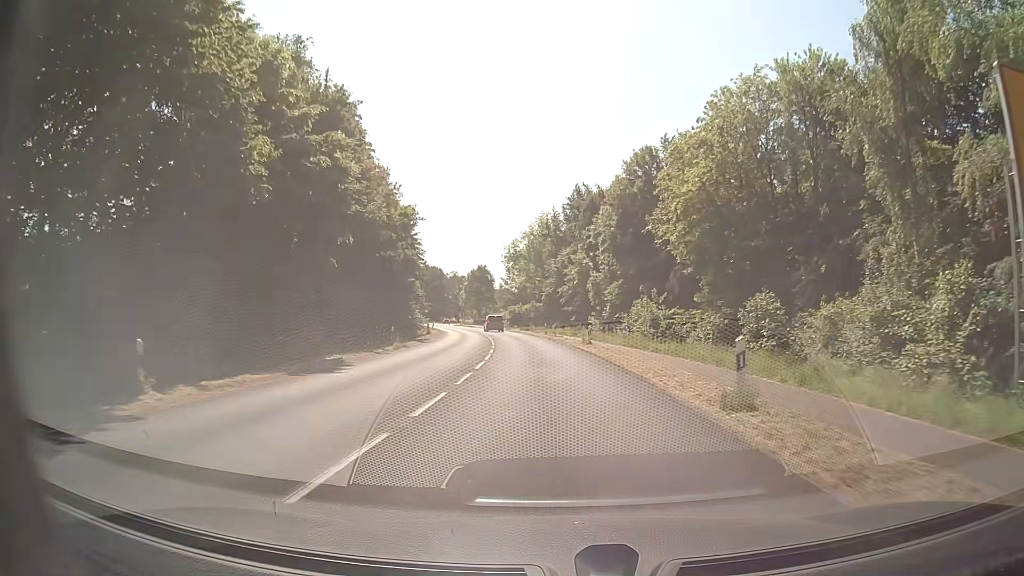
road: secondary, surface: asphalt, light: Day
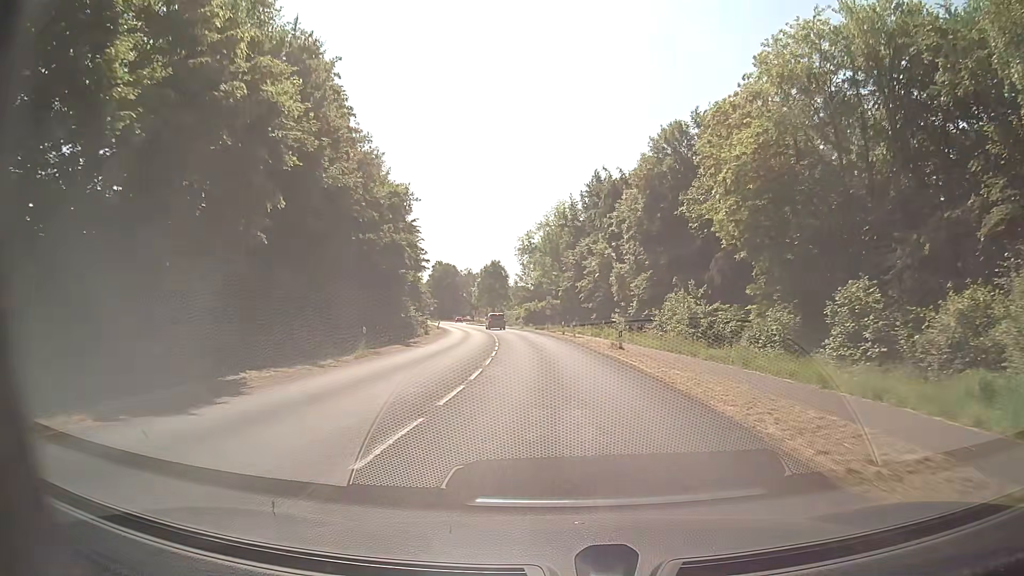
(-0.1, +7.9) m; -1°
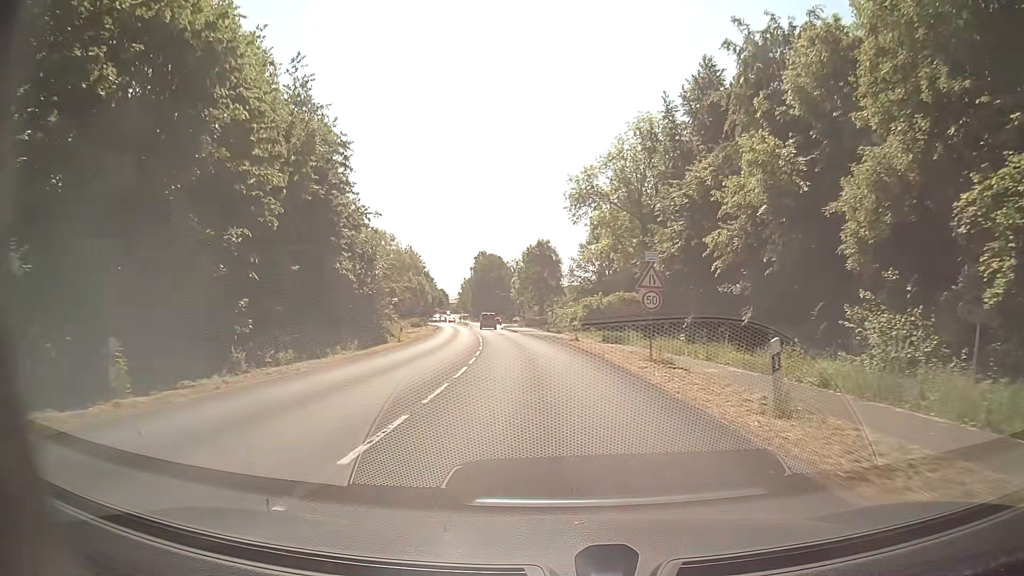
(-1.8, +39.6) m; -5°
(0, +10) (-1, +20) (-1, +30) (-2, +40) (-4, +50) (-5, +60) (-7, +70) (-8, +80) (-9, +89) (-10, +99) m
